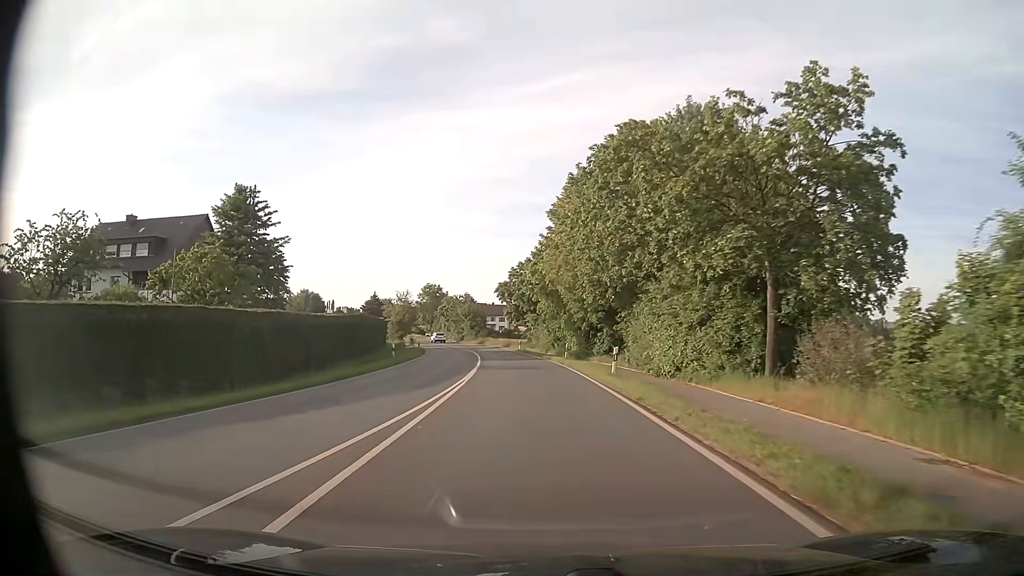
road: secondary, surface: asphalt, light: Day
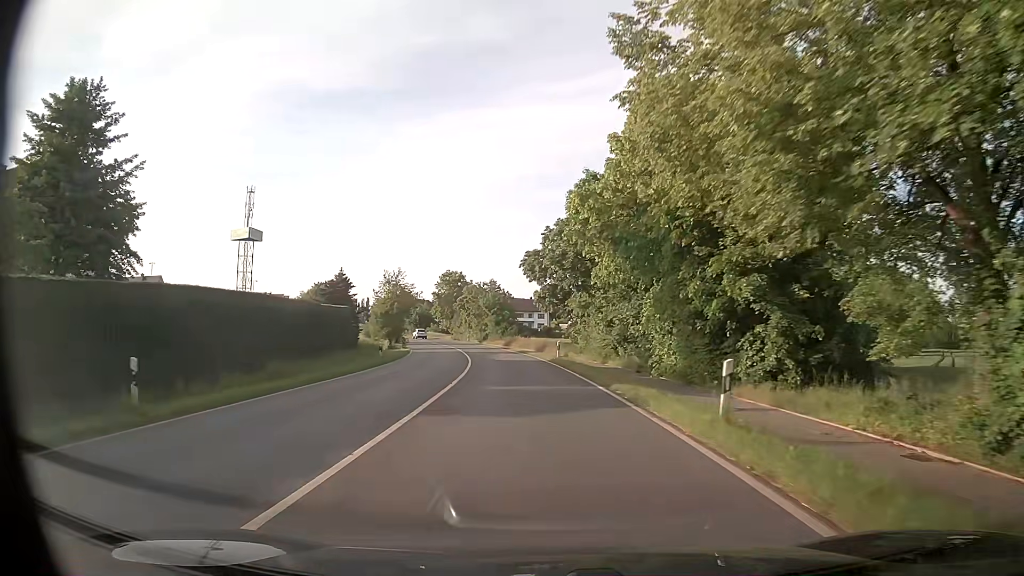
(-0.8, +26.7) m; -3°
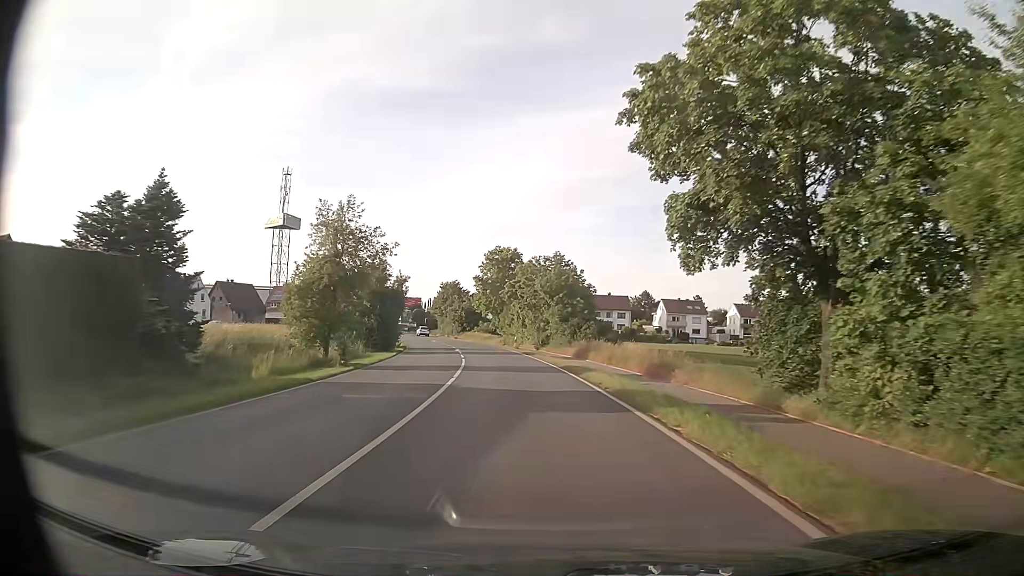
(-2.0, +33.9) m; -6°
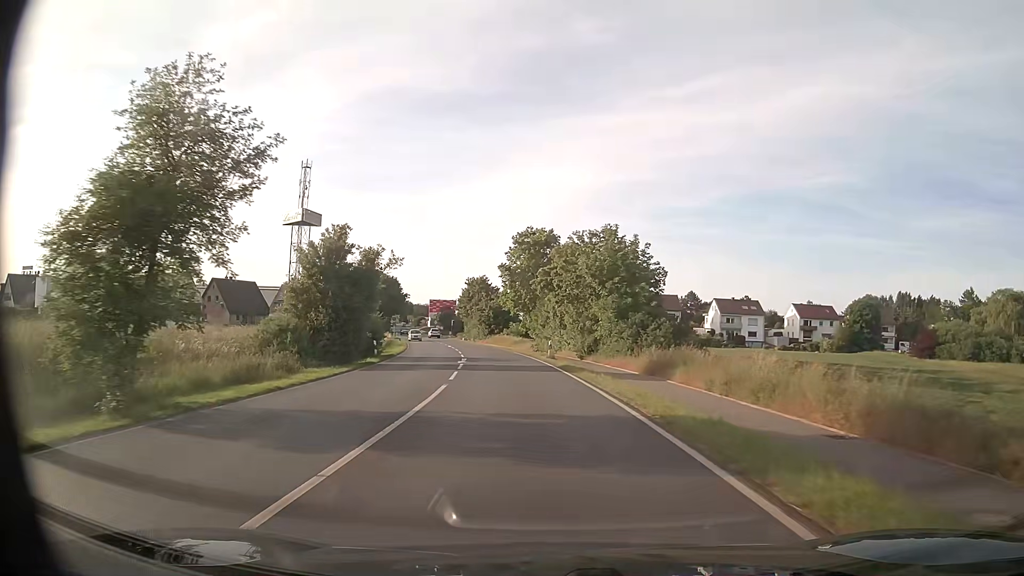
(-0.6, +16.9) m; -4°
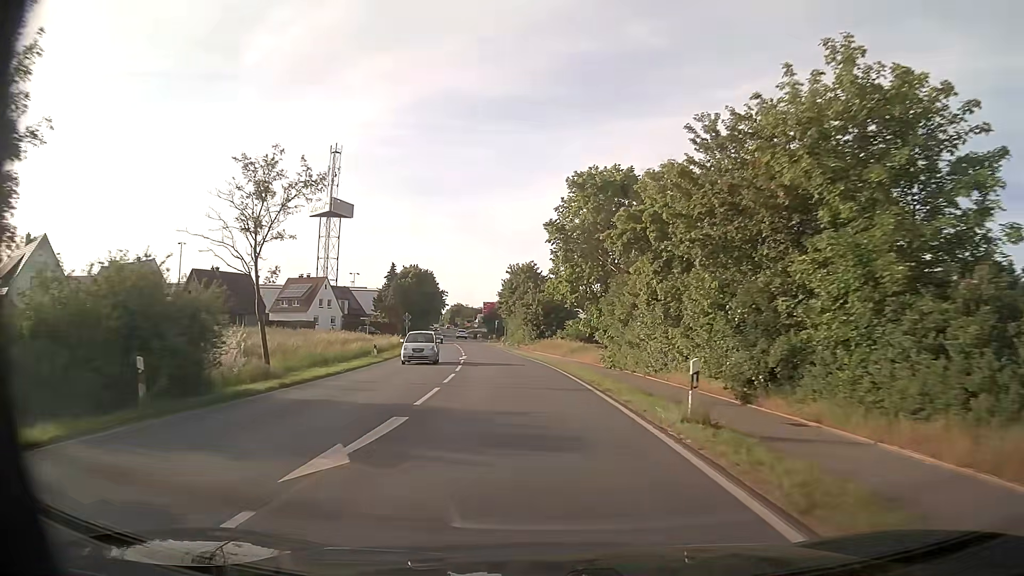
(-1.1, +25.7) m; -5°
(0, +10) (-1, +20) (-2, +30) (-3, +40) (-4, +50) (-6, +60) (-7, +70) (-9, +79) (-11, +89) (-12, +99) m
